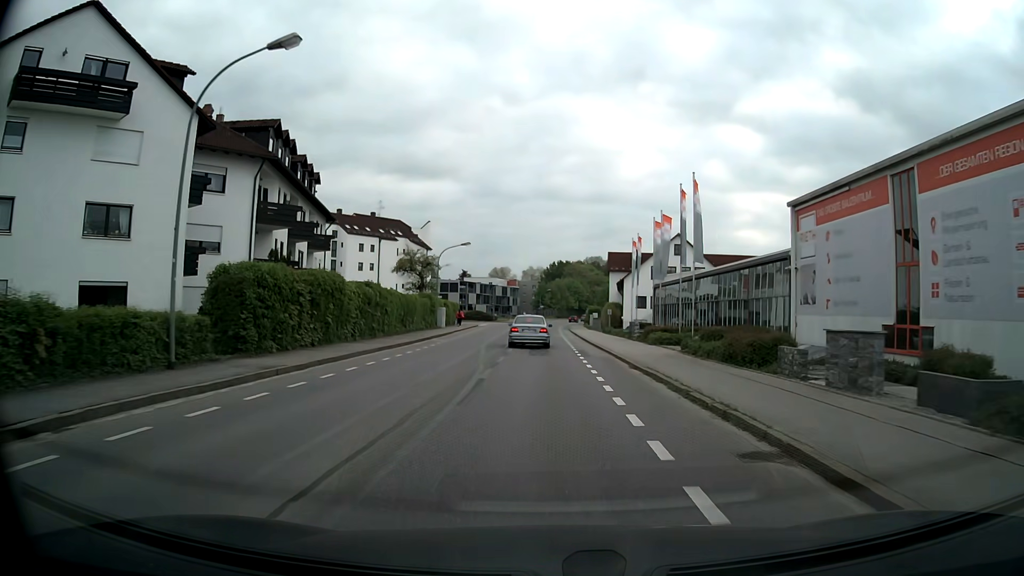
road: secondary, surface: asphalt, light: Day
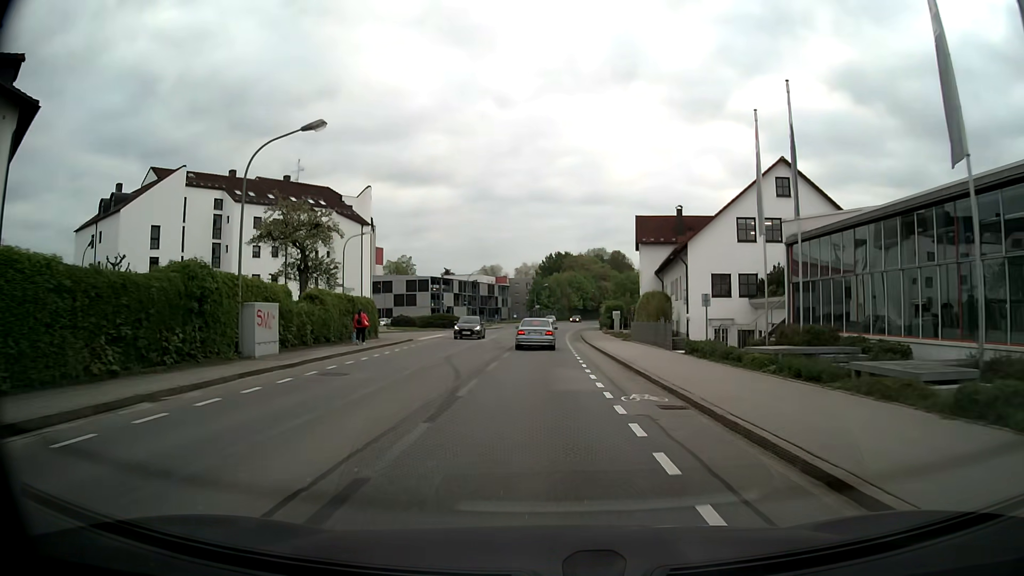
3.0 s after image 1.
(0.0, +36.5) m; 0°
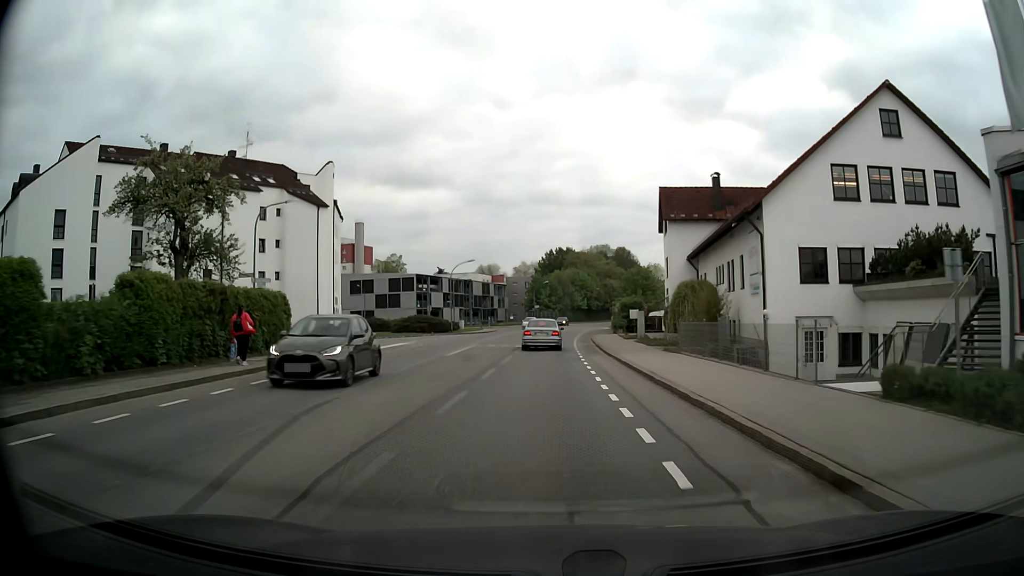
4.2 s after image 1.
(0.0, +14.5) m; 0°
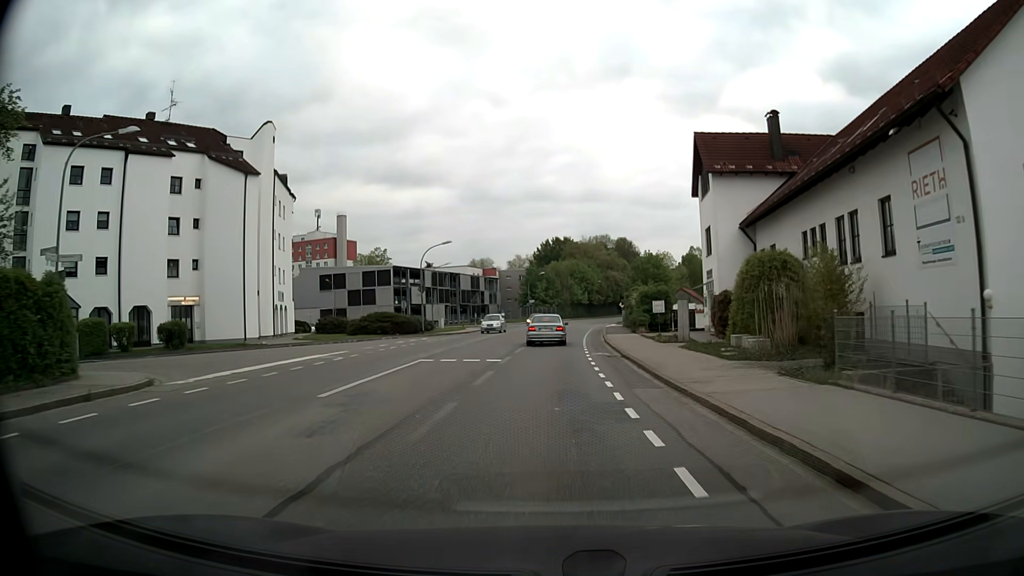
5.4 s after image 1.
(0.0, +14.4) m; +1°
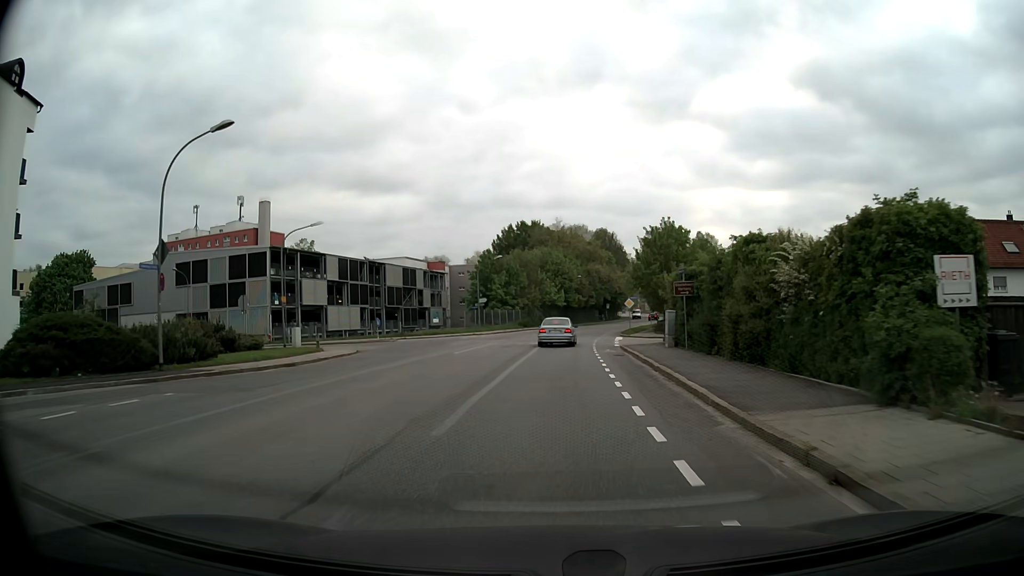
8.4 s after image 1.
(+0.4, +35.4) m; +2°
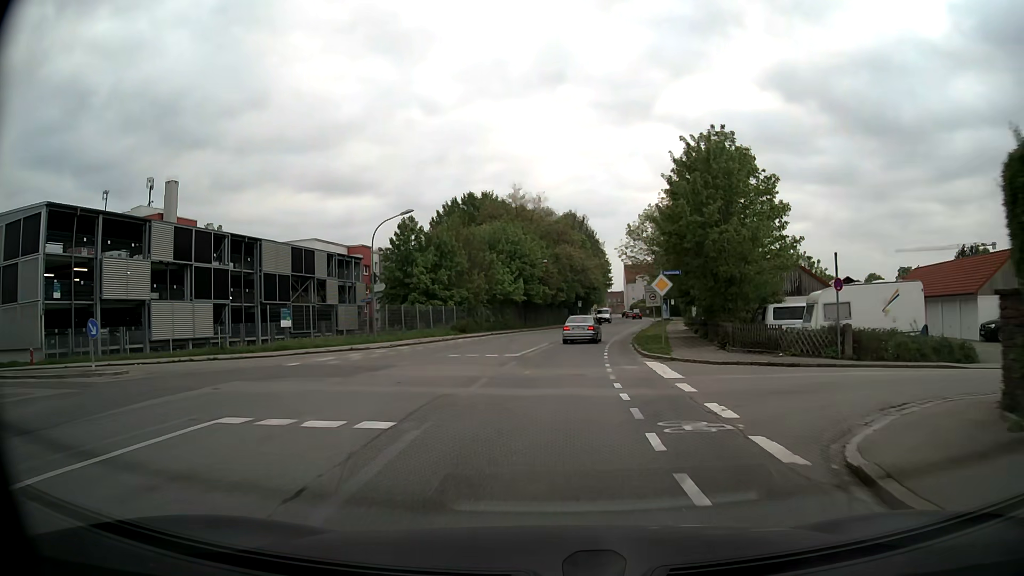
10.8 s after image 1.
(+0.8, +28.7) m; +3°
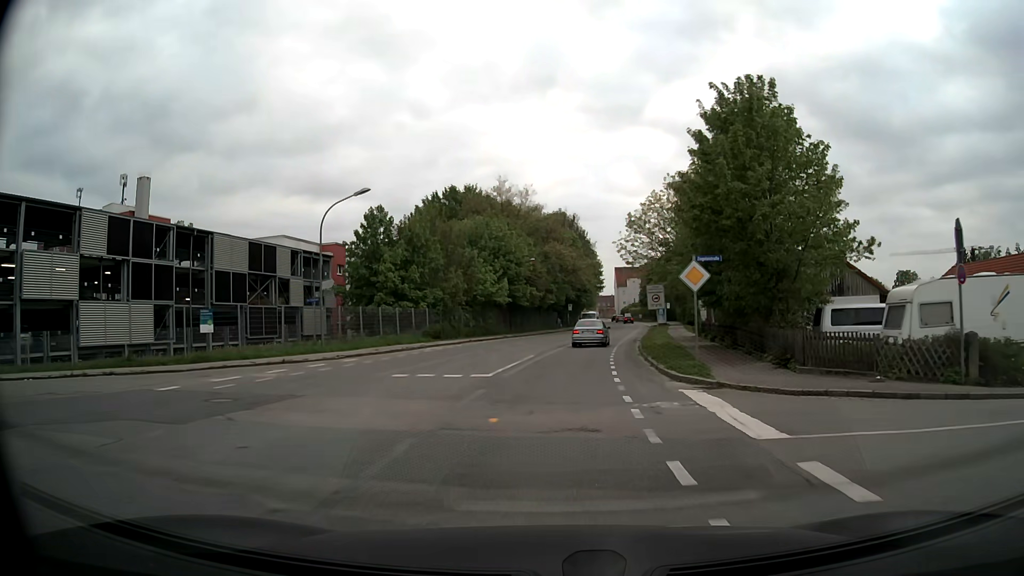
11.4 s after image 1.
(+0.1, +7.2) m; +1°
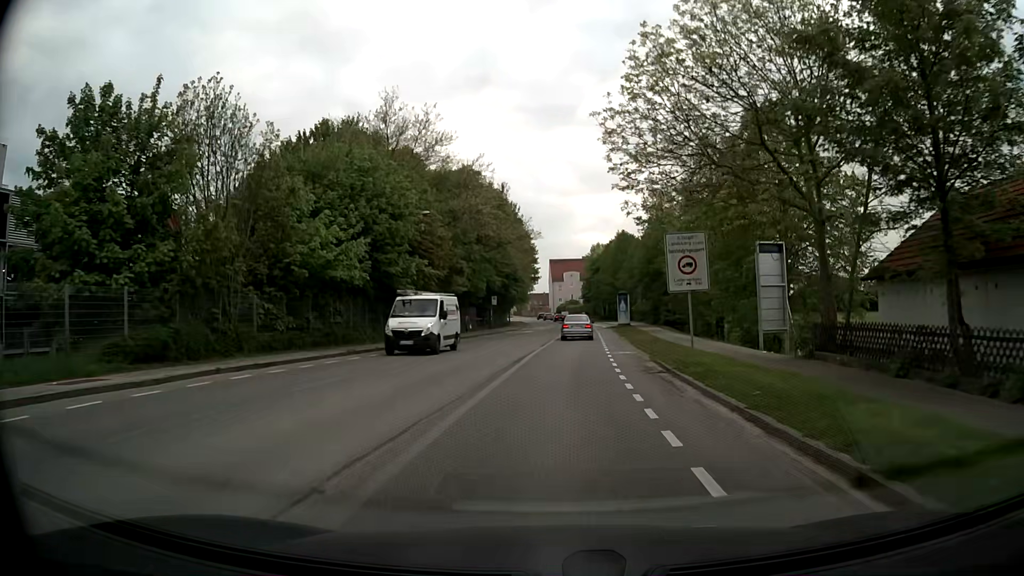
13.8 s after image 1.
(+1.4, +28.5) m; +6°
(0, +10) (+1, +20) (+1, +30) (+2, +40) (+3, +50) (+3, +60) (+4, +70) (+4, +80) (+4, +90) (+4, +100) m
